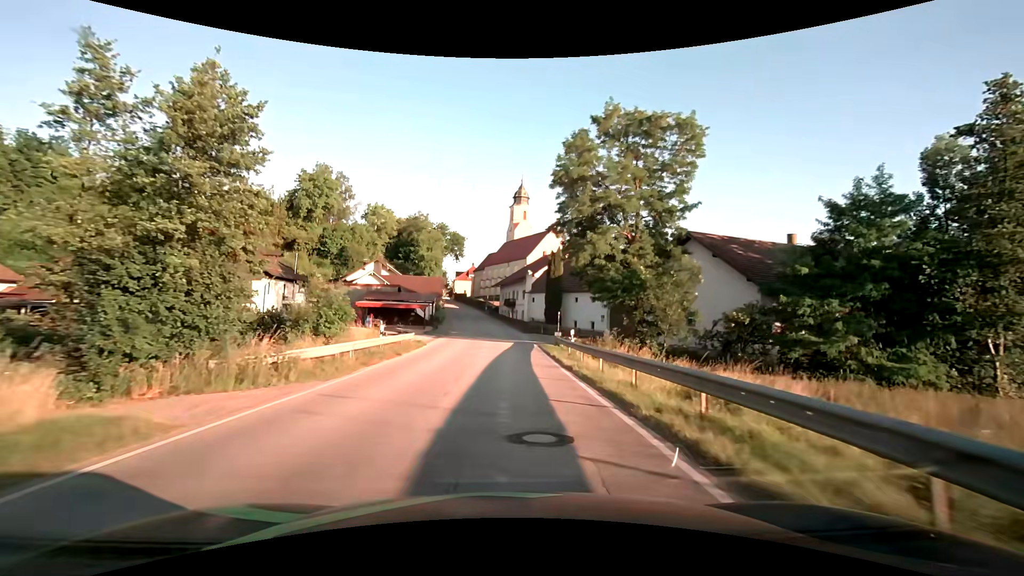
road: secondary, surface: asphalt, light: Day
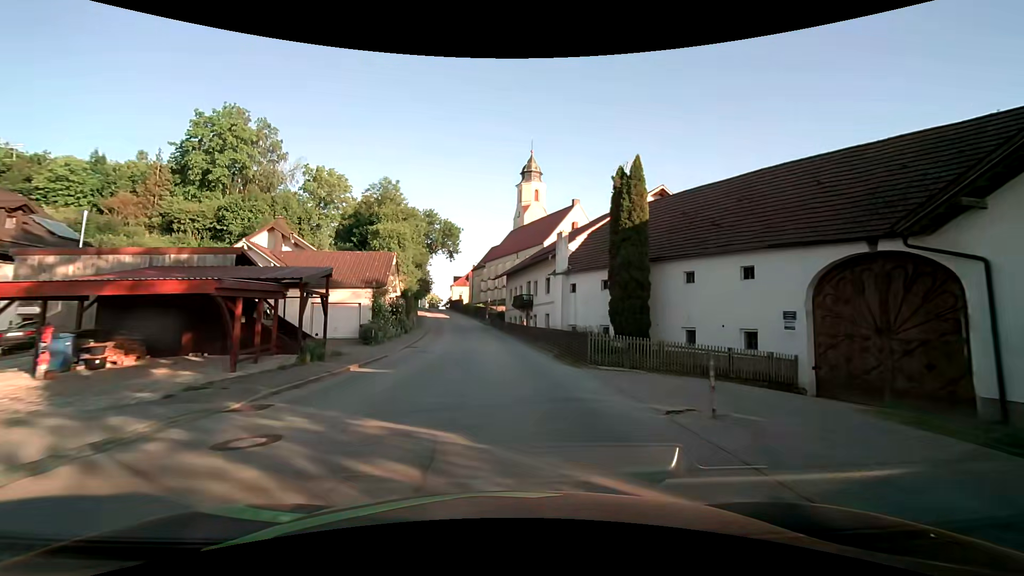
(-0.1, +32.3) m; -1°
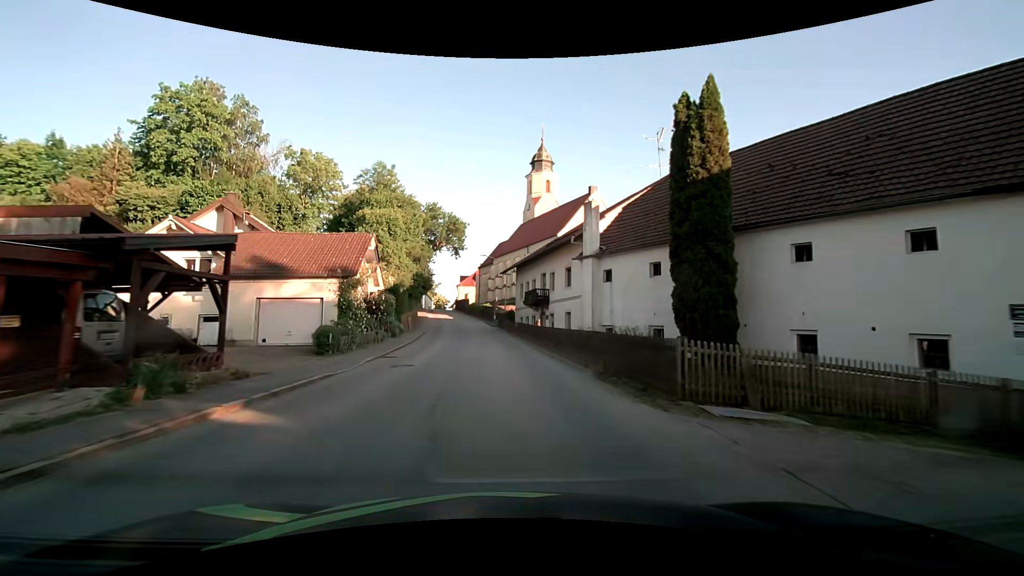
(-0.1, +7.9) m; -1°
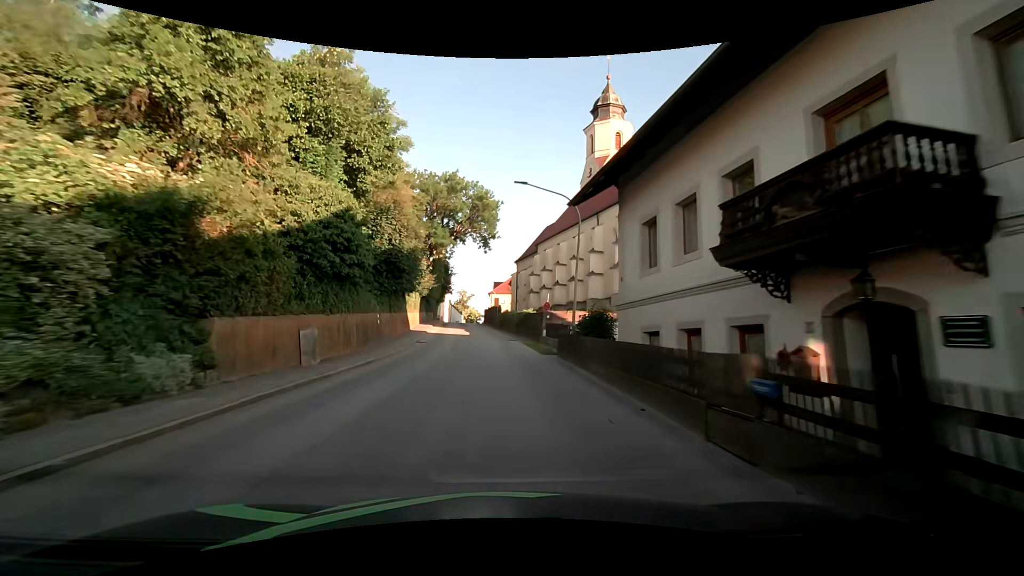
(-1.2, +30.7) m; -4°
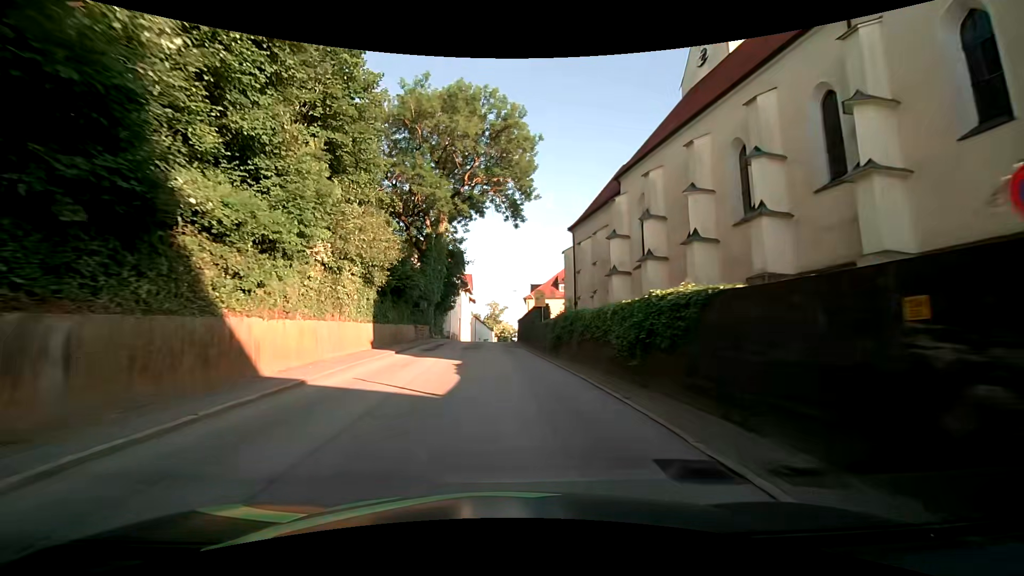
(-1.1, +30.0) m; -4°
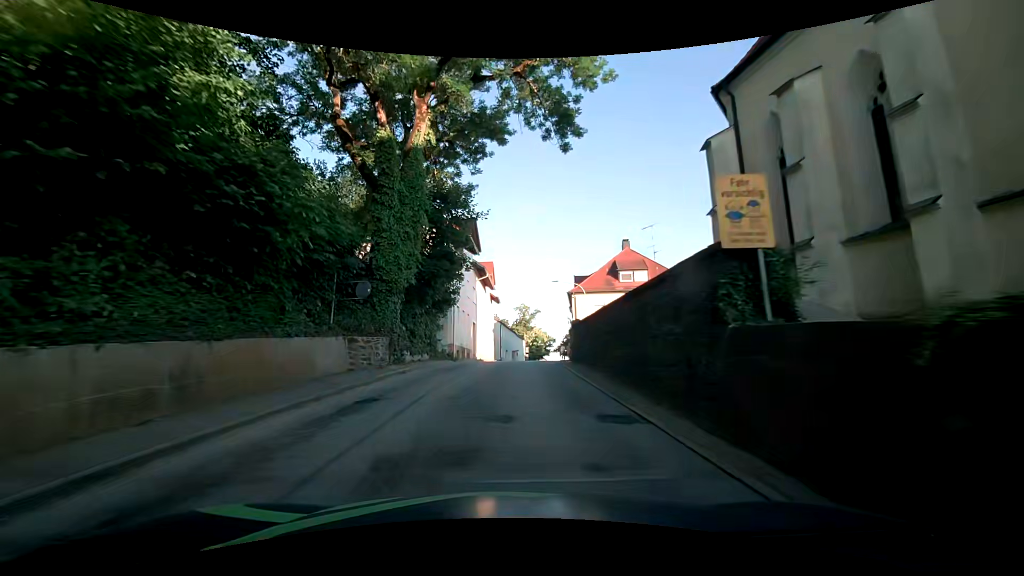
(-0.9, +22.4) m; -3°
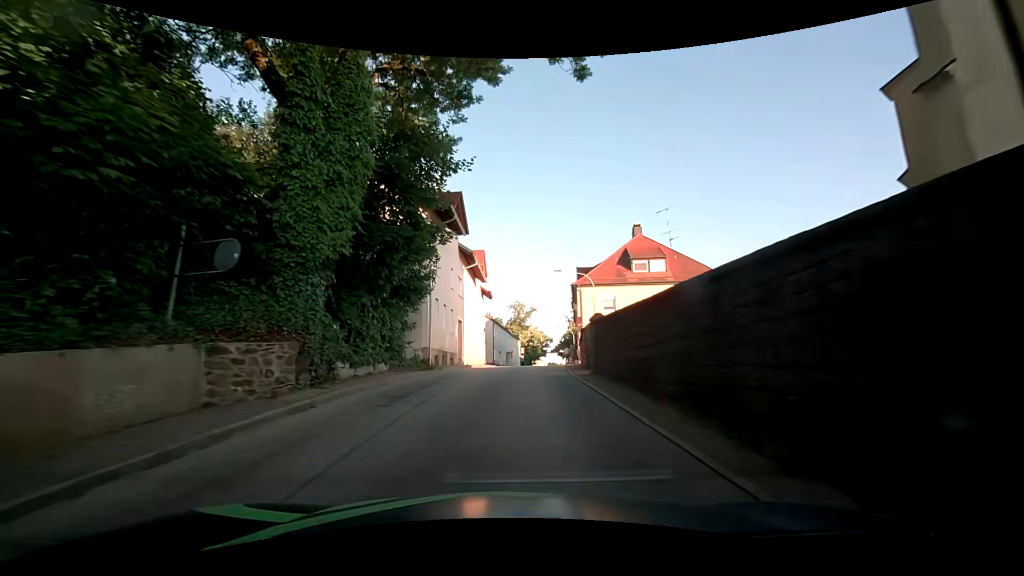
(-0.1, +7.6) m; 0°
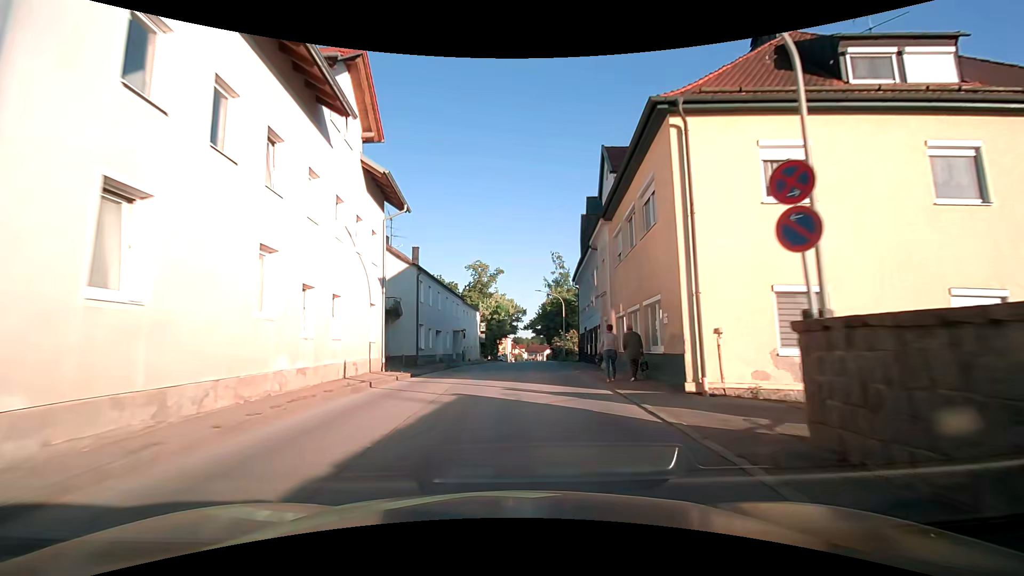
(+1.5, +30.8) m; +4°
(0, +10) (0, +20) (+1, +30) (+2, +40) (+3, +50) (+3, +60) (+4, +70) (+5, +80) (+5, +90) (+6, +100) m
